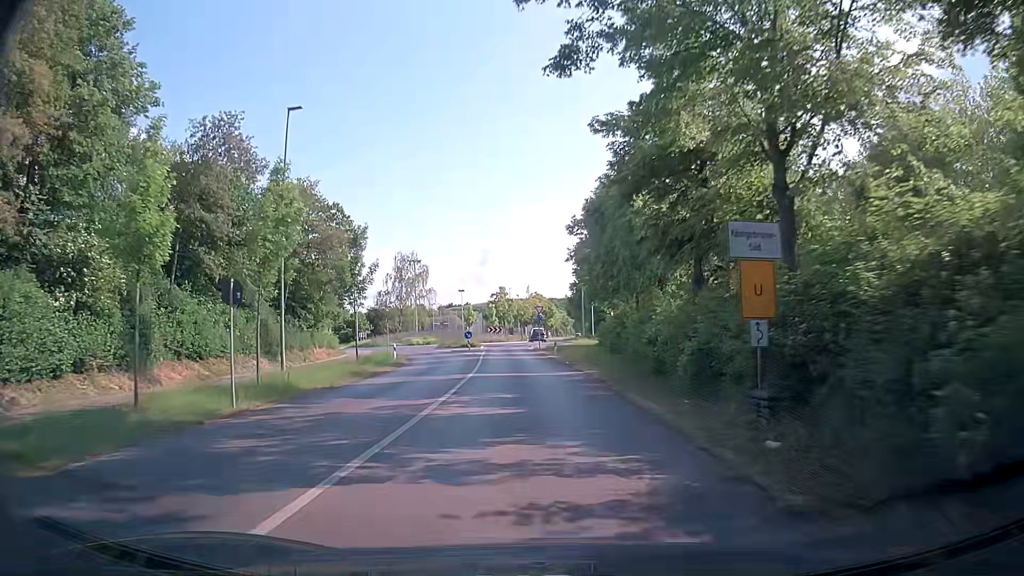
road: tertiary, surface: asphalt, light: Day
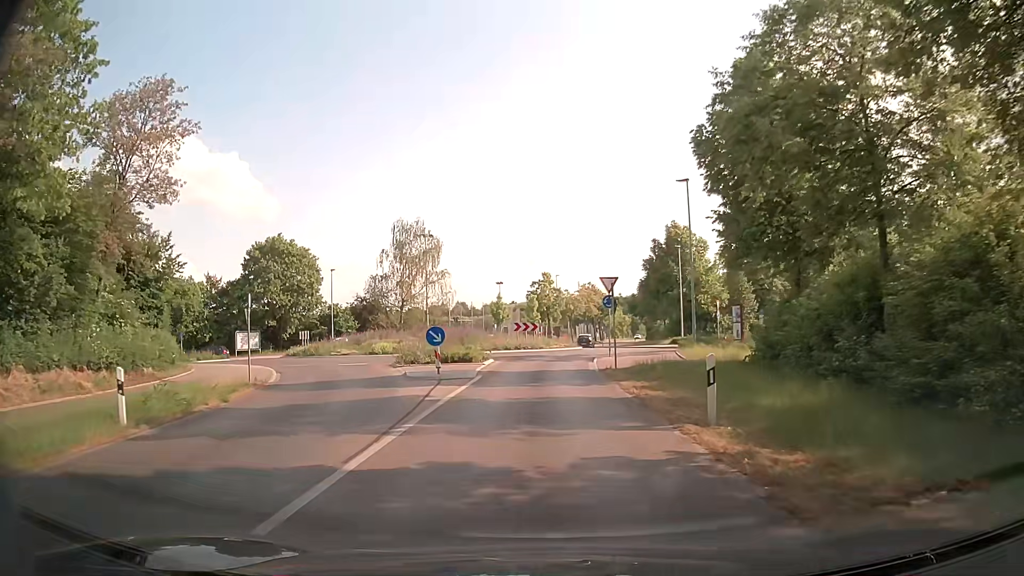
(-1.7, +30.9) m; -6°
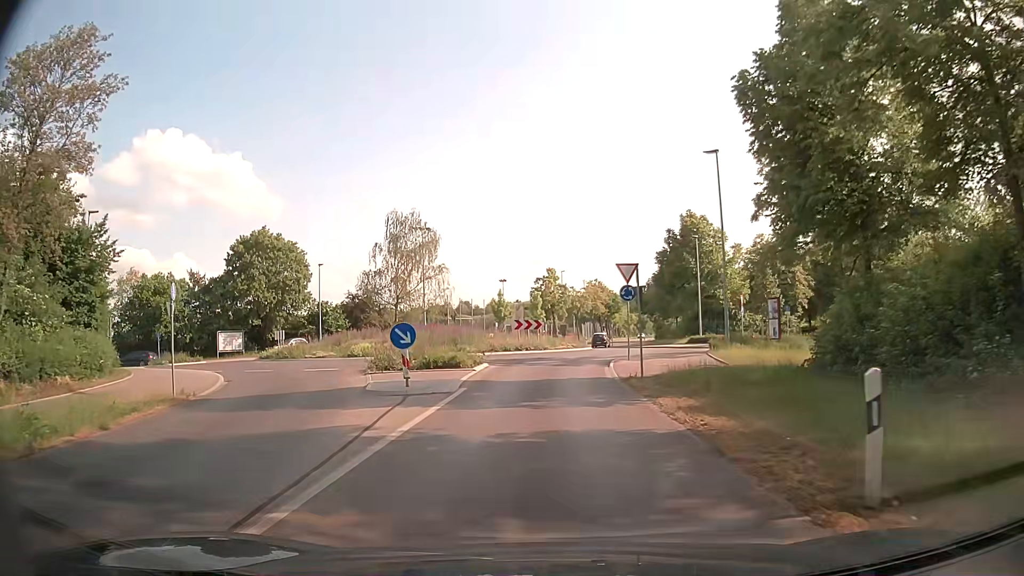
(0.0, +5.1) m; +1°
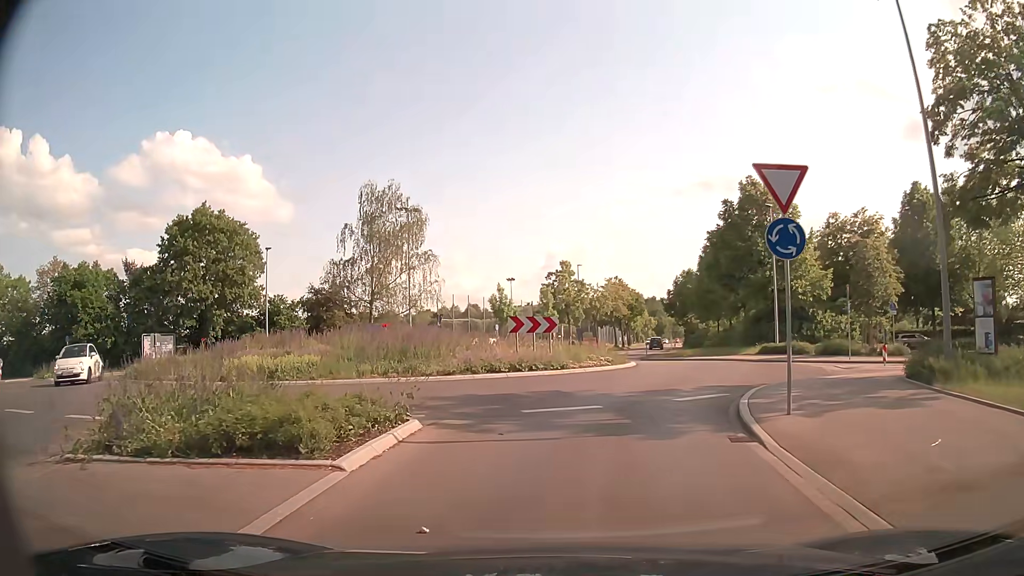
(-0.4, +14.6) m; -2°
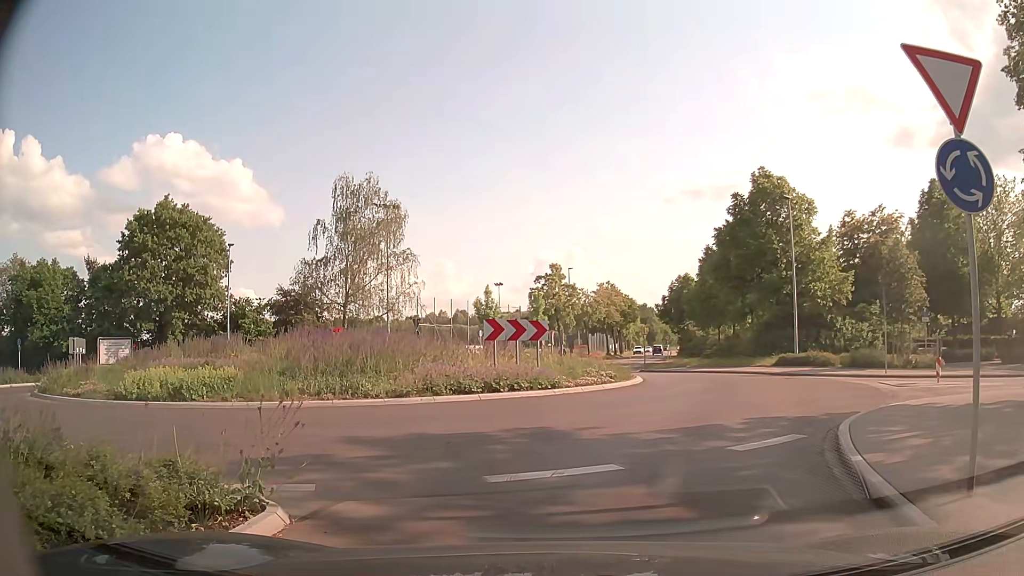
(+0.1, +4.3) m; +1°
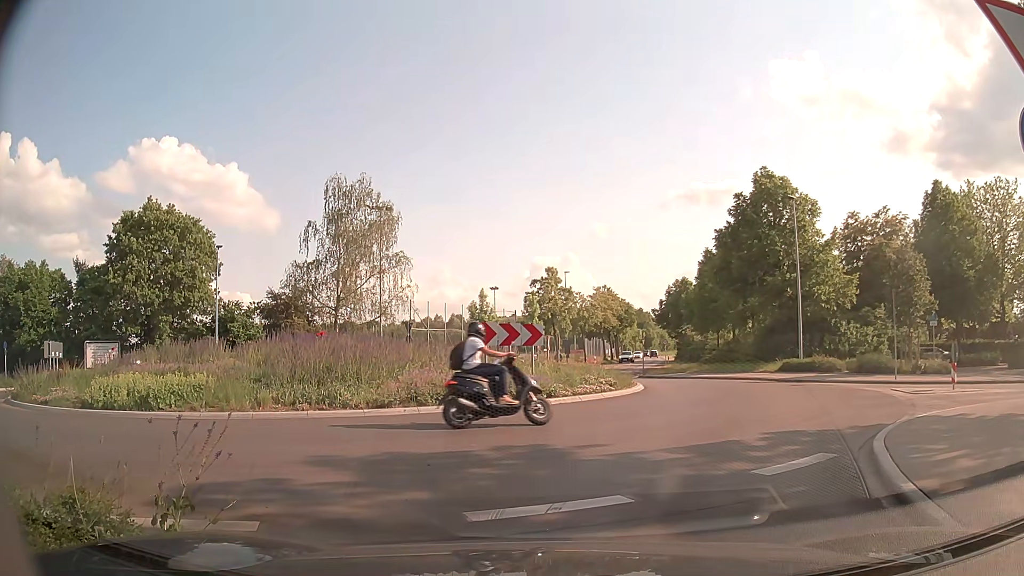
(0.0, +1.1) m; 0°
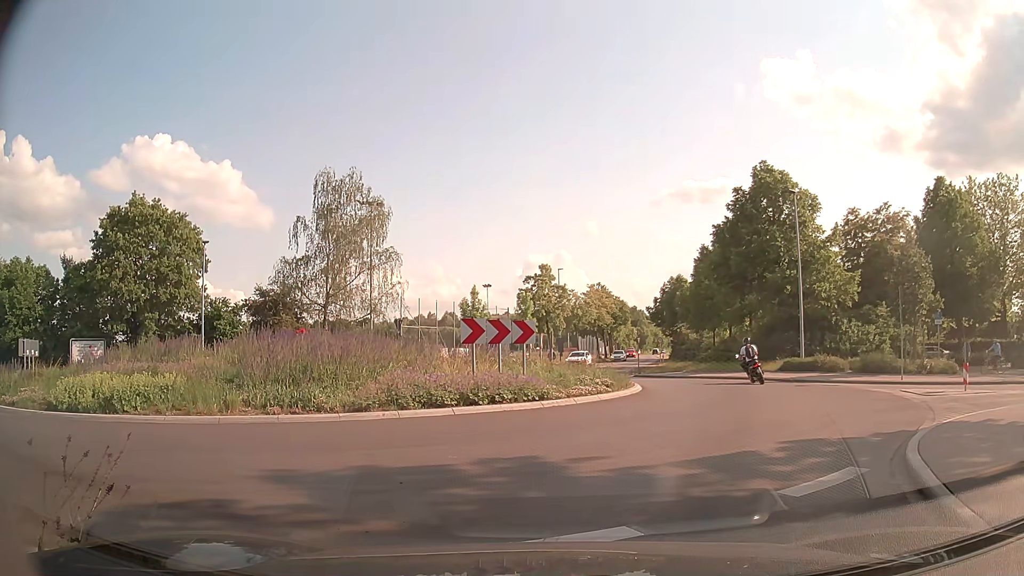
(0.0, +1.1) m; 0°
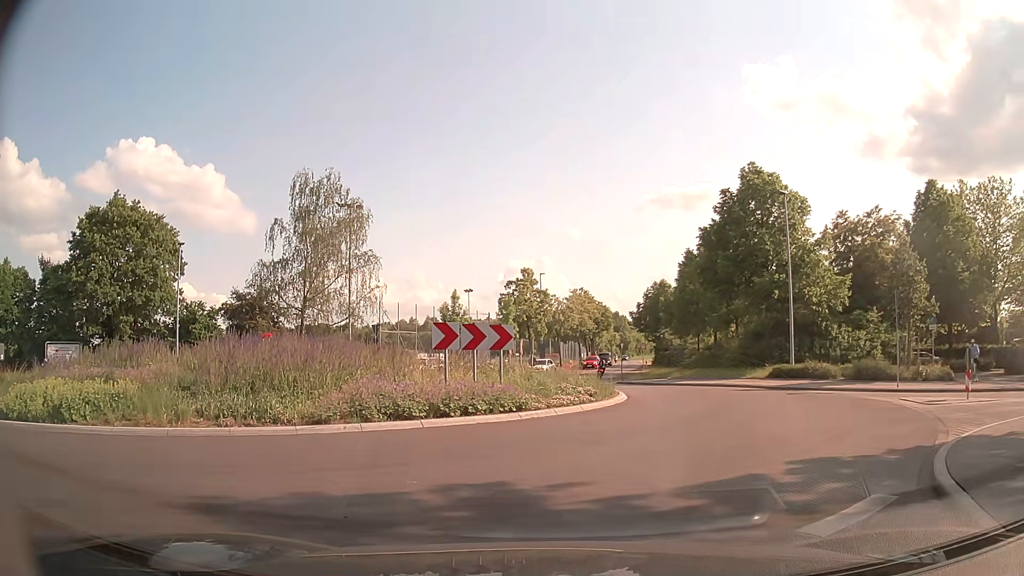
(0.0, +1.3) m; +2°
(+3, +9) (+6, +19) (+5, +29) (+3, +38) (+4, +48) (+6, +58) (+8, +68) (+11, +78) (+13, +87) (+15, +97) m
